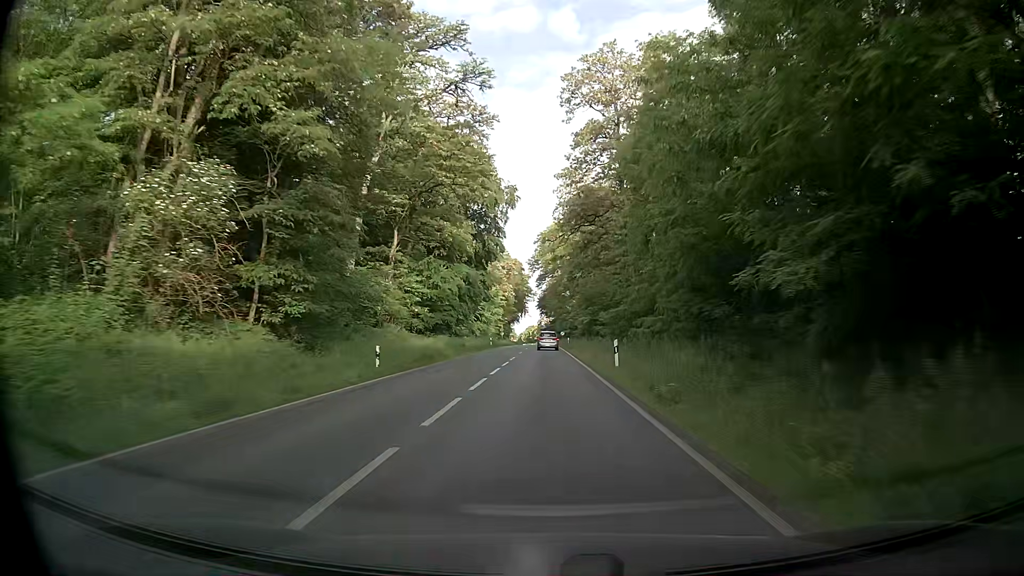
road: primary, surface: asphalt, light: Day
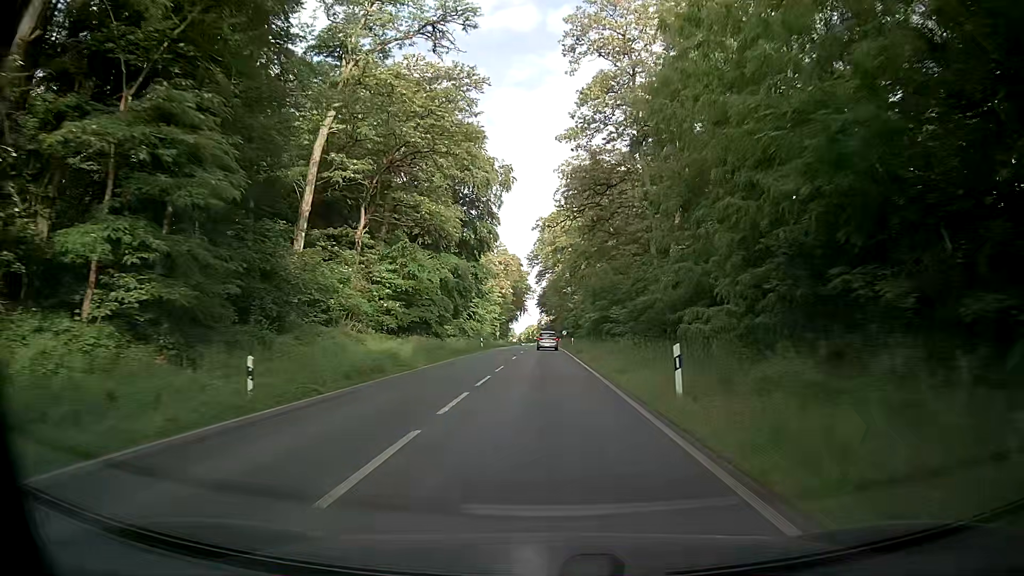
(+0.1, +10.7) m; +1°
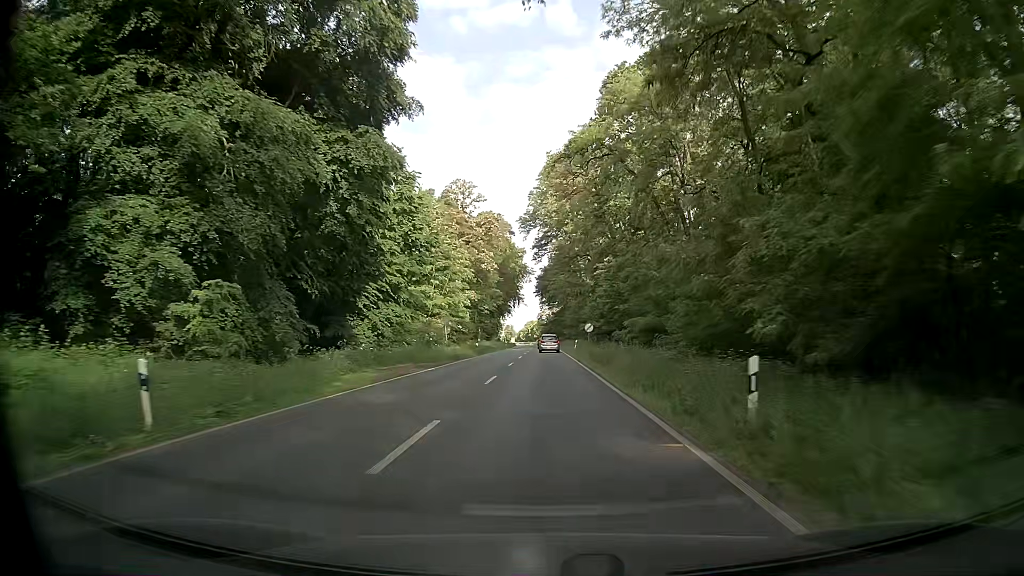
(-0.6, +54.1) m; -2°
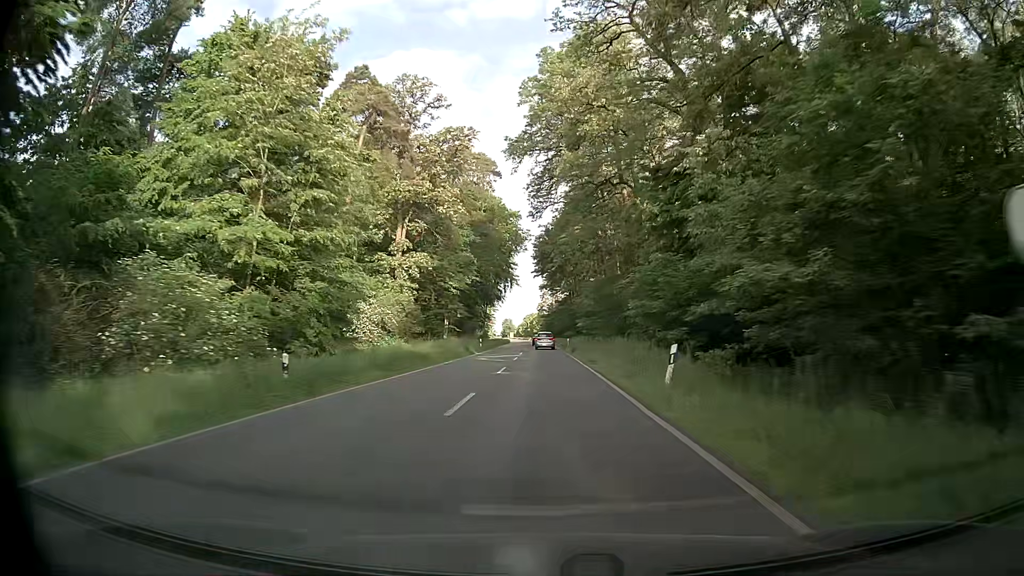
(+0.8, +44.1) m; +1°
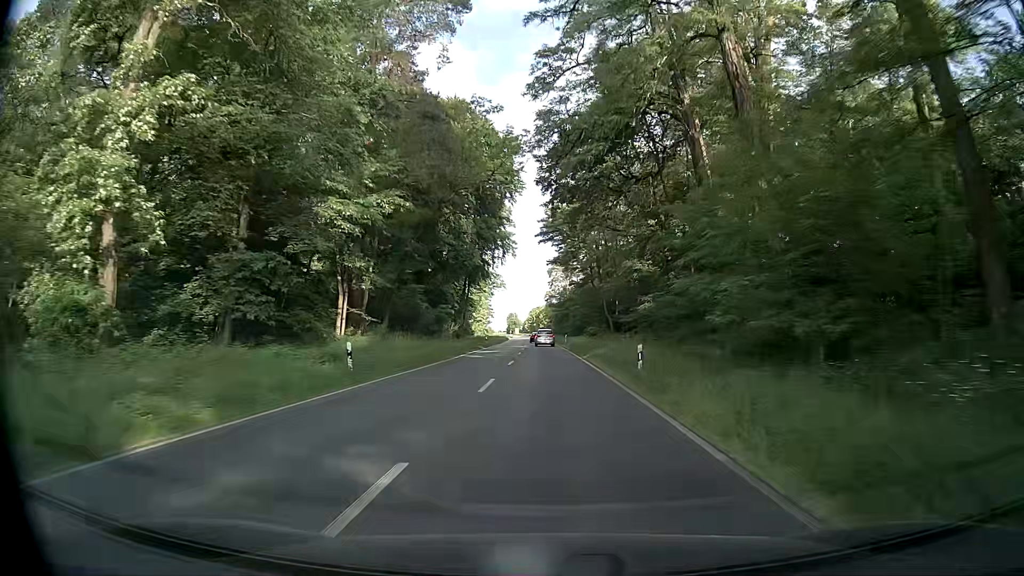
(-0.4, +45.1) m; -1°
(0, +10) (0, +20) (0, +30) (0, +40) (0, +50) (0, +60) (0, +70) (0, +80) (0, +90) (-1, +100) m
